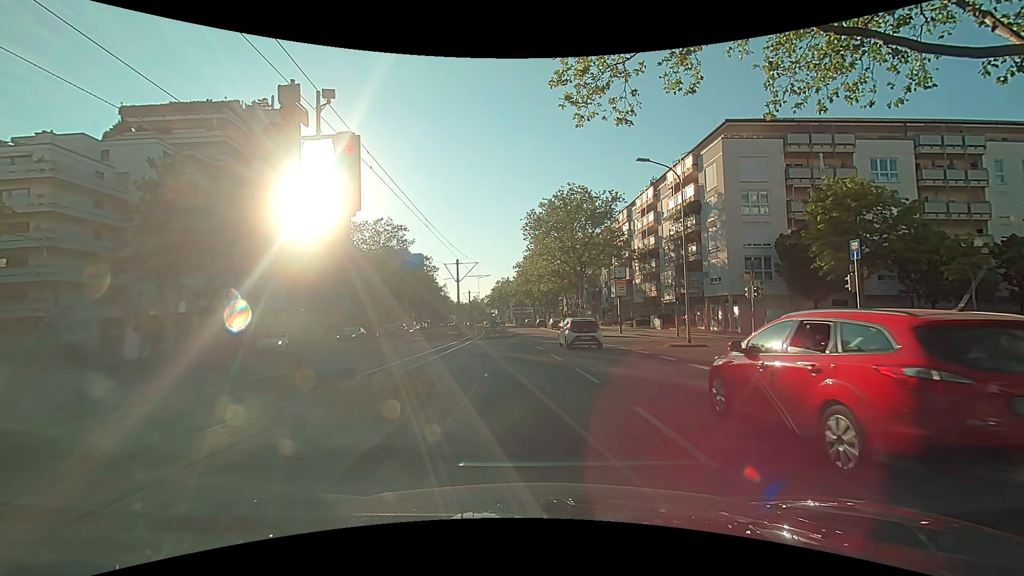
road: tertiary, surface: asphalt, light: Day
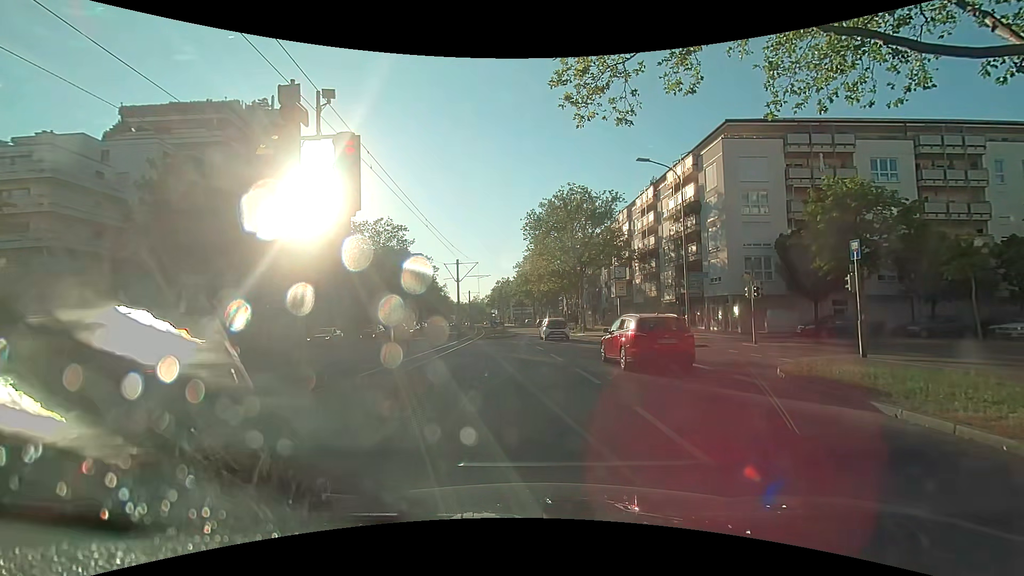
(0.0, 0.0) m; 0°
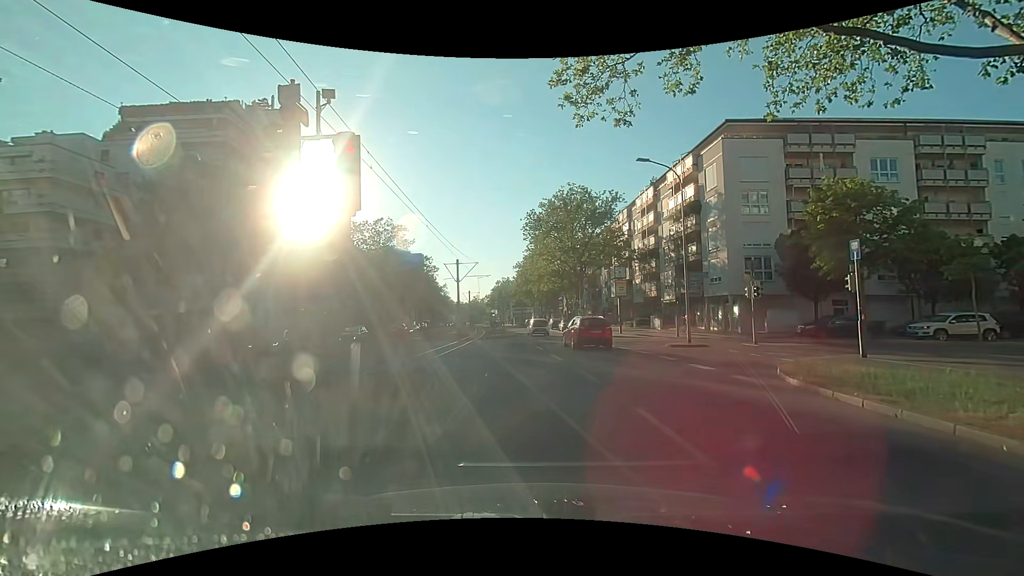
(0.0, 0.0) m; 0°
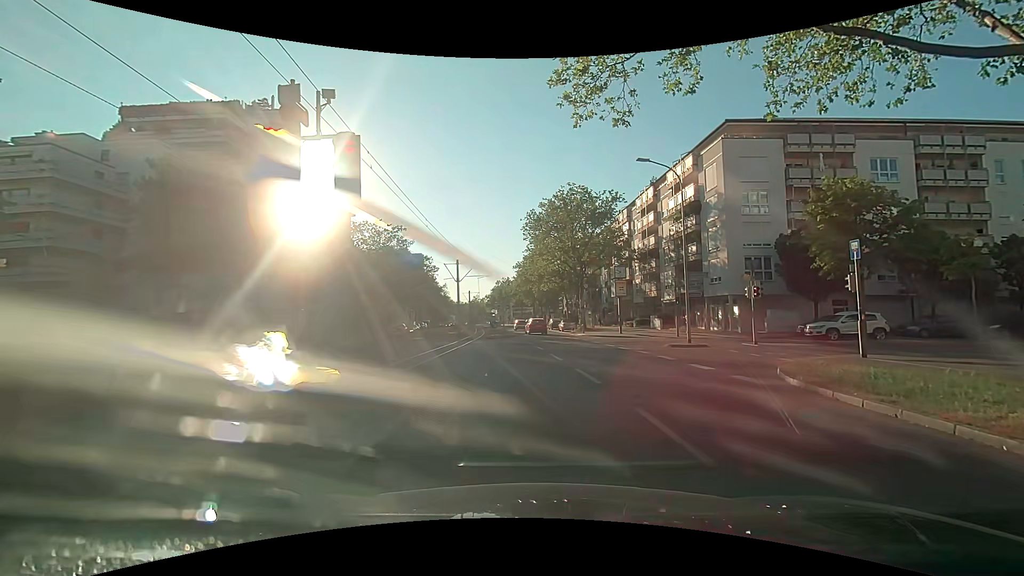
(0.0, 0.0) m; 0°
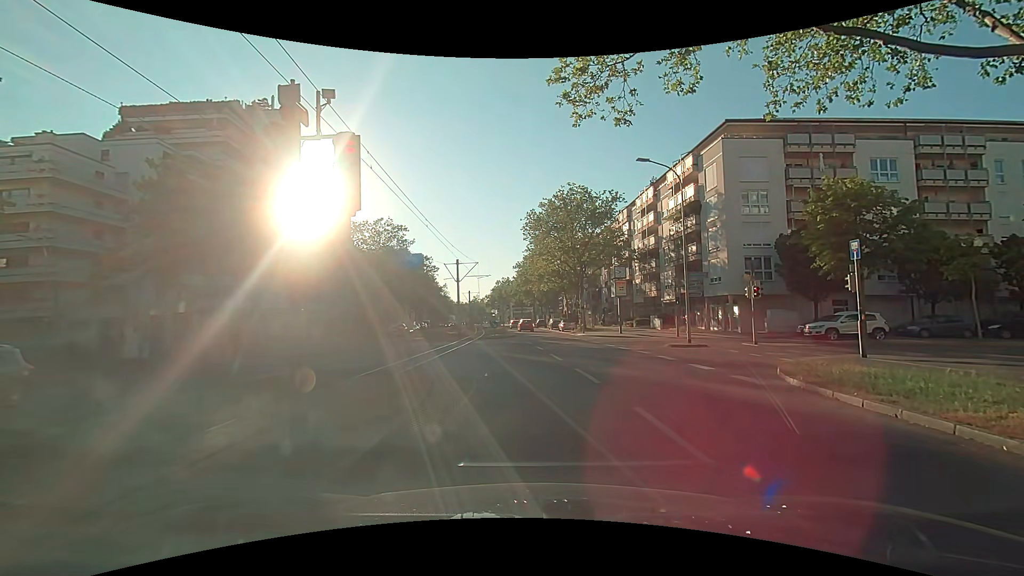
(0.0, 0.0) m; 0°
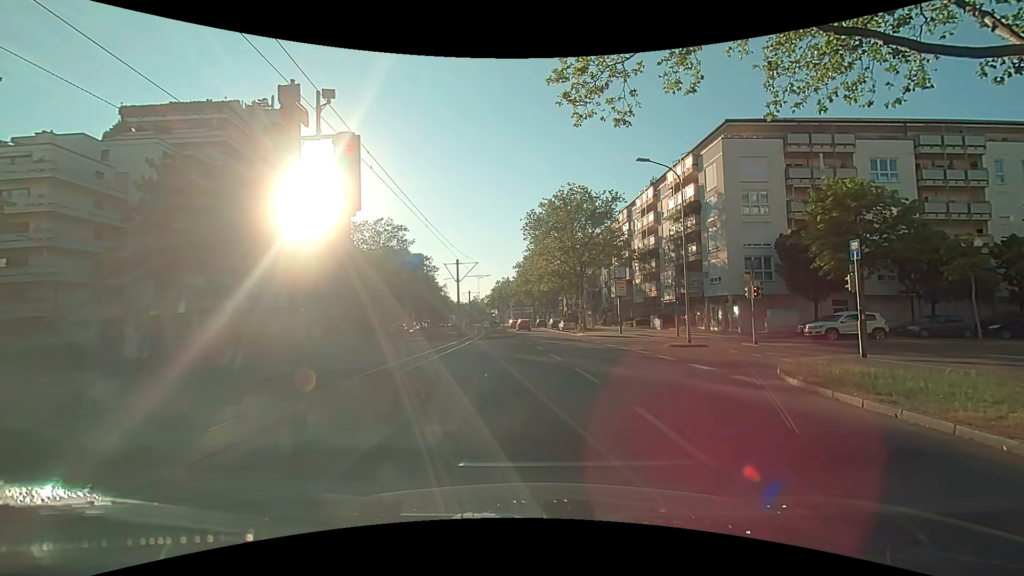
(0.0, 0.0) m; 0°
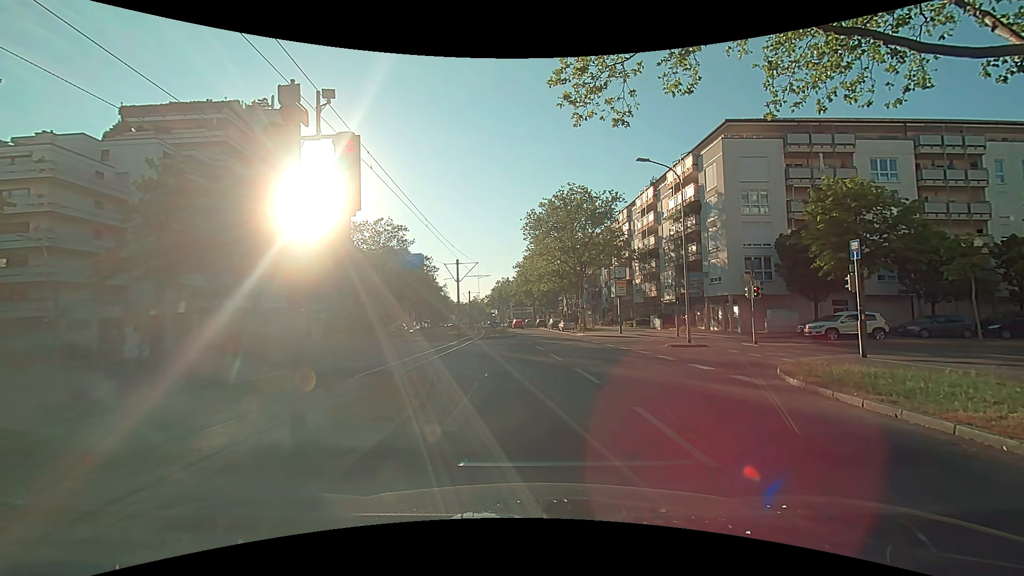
(0.0, 0.0) m; 0°
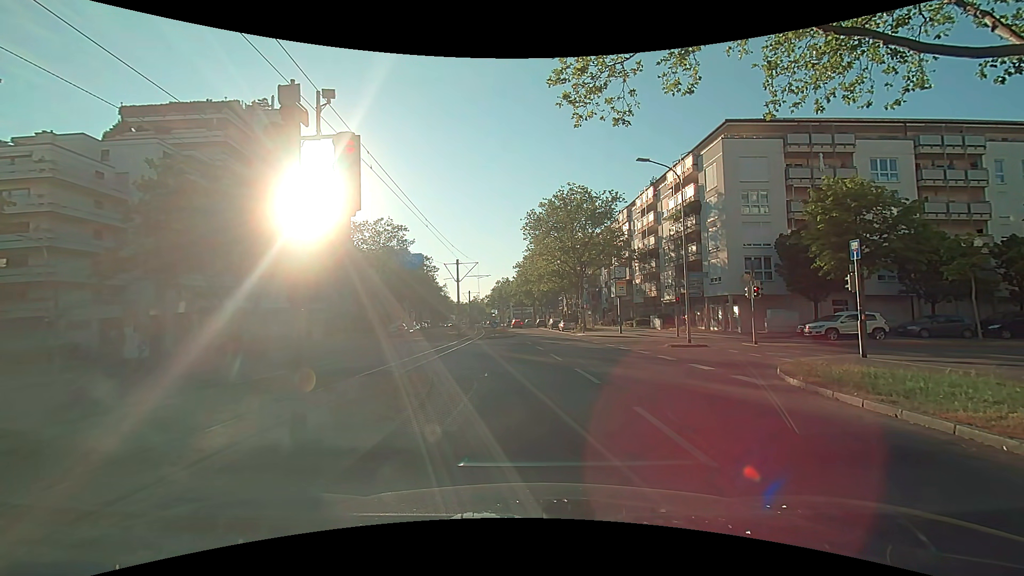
(0.0, 0.0) m; 0°
